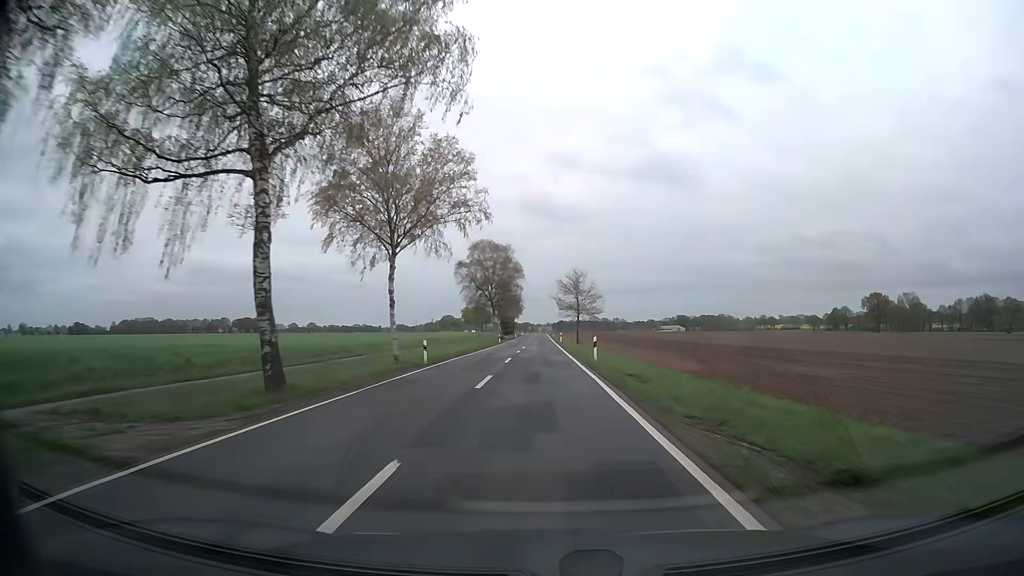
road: secondary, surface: asphalt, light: Day
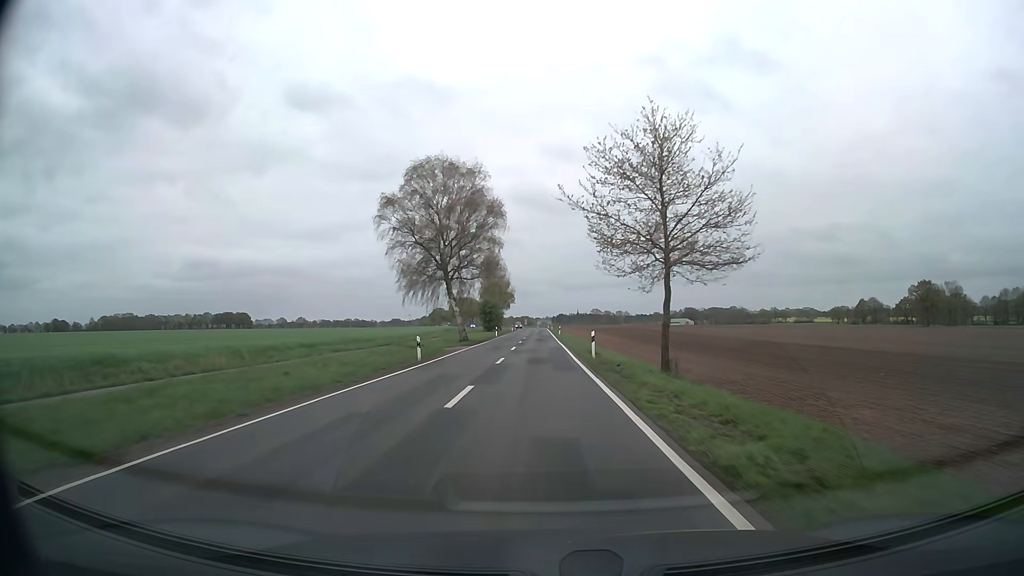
(+0.2, +52.7) m; 0°
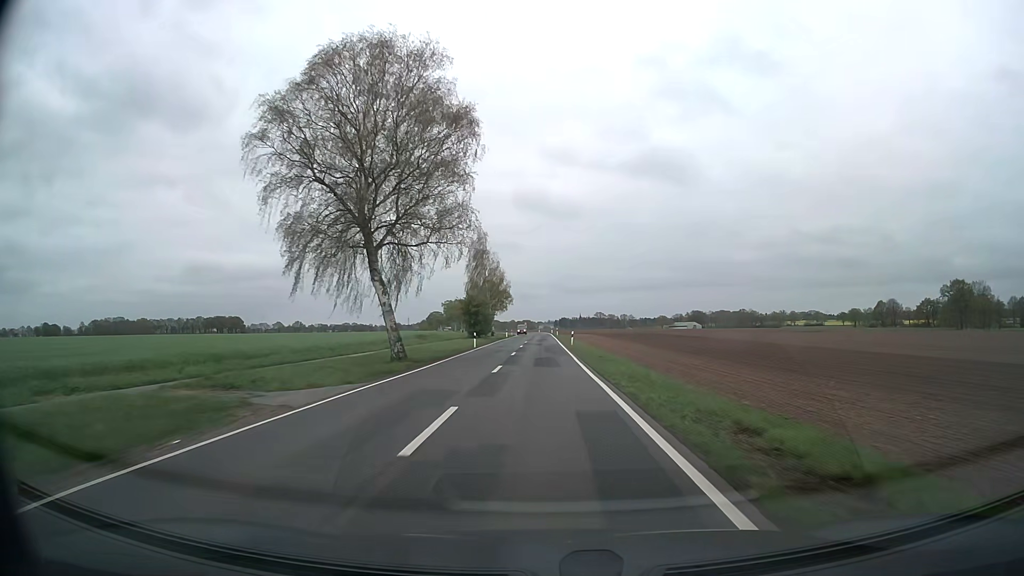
(-0.1, +27.6) m; 0°
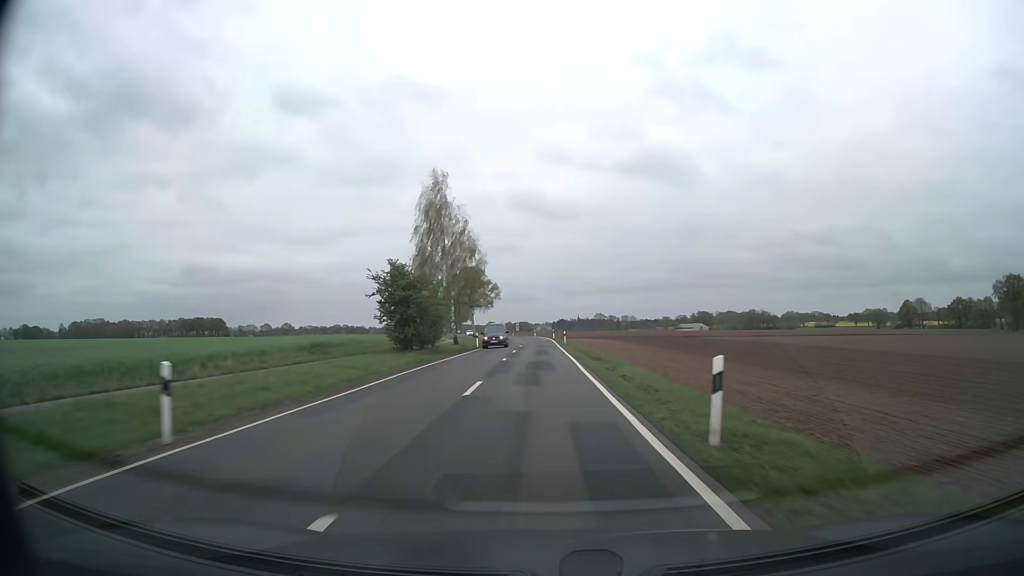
(0.0, +42.7) m; 0°
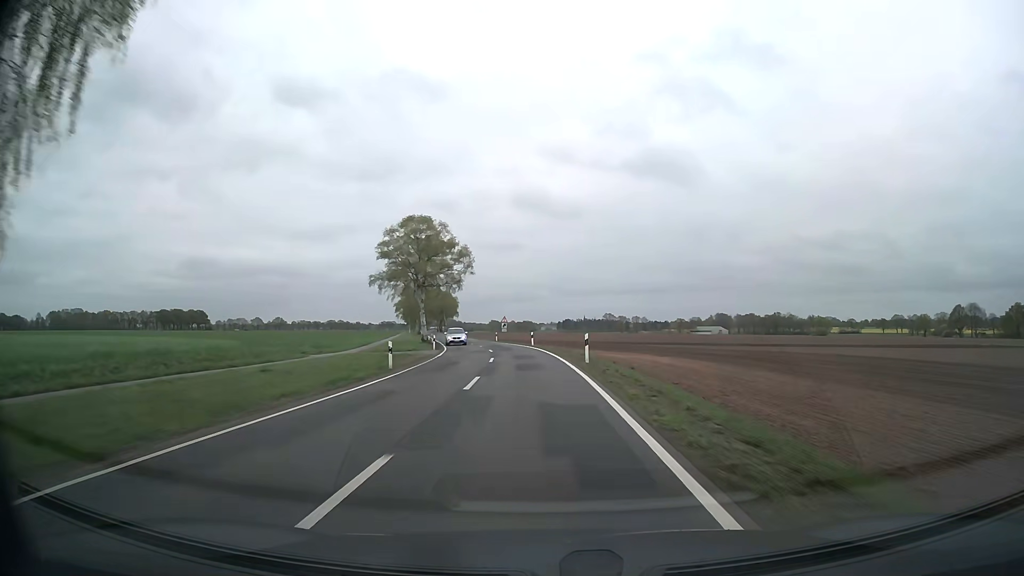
(0.0, +58.2) m; -1°
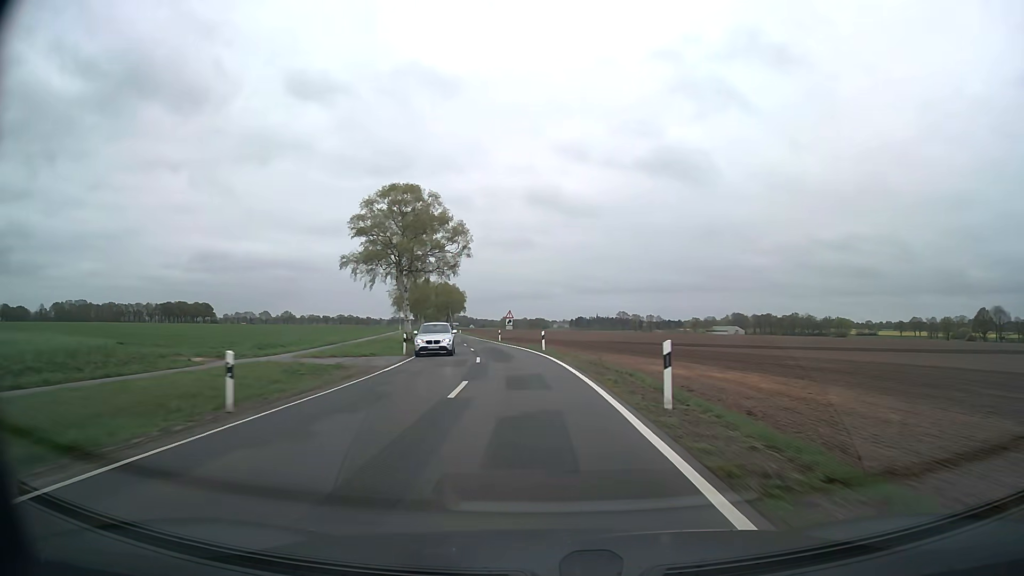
(-0.1, +14.6) m; 0°
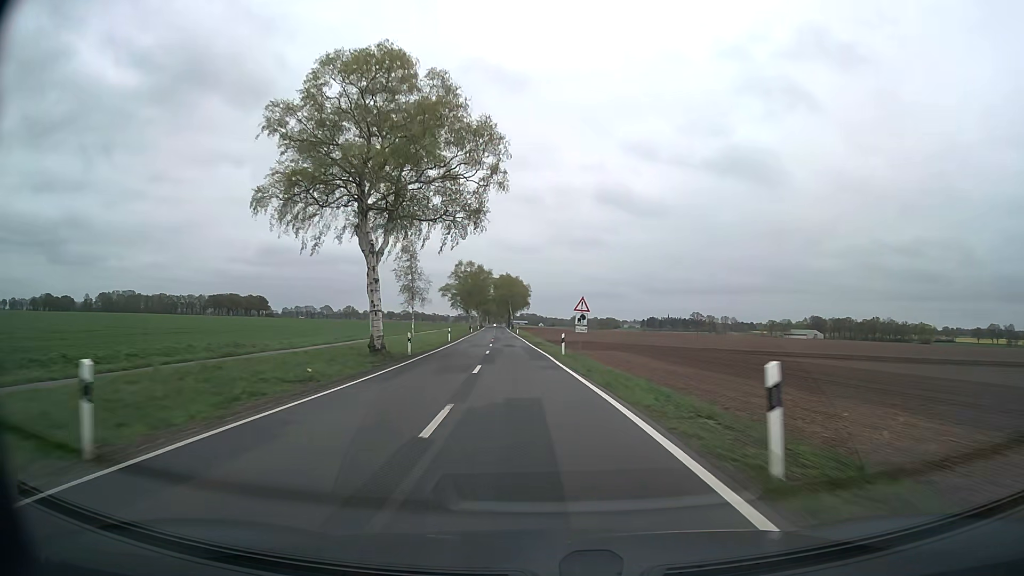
(-1.5, +29.1) m; -6°
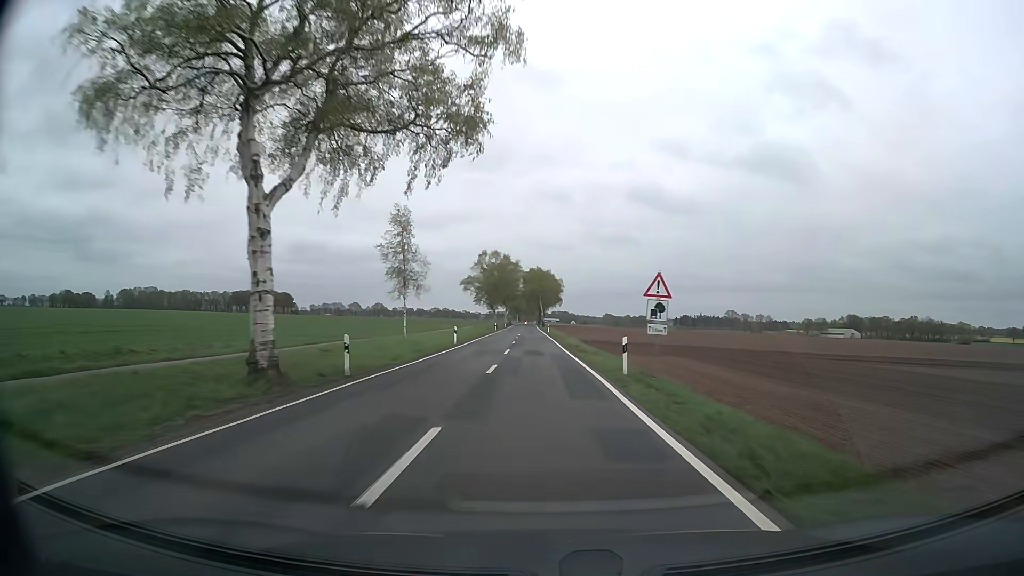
(-0.4, +14.6) m; -3°
(0, +10) (0, +20) (0, +30) (-1, +40) (-1, +50) (-1, +60) (-1, +70) (-1, +80) (-2, +90) (-2, +100) m
